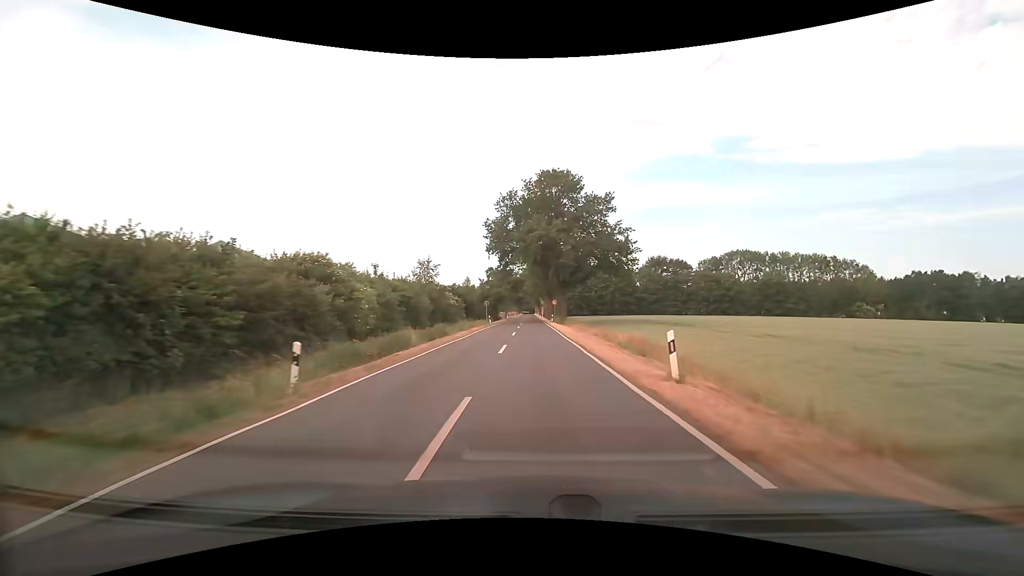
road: tertiary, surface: asphalt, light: Day
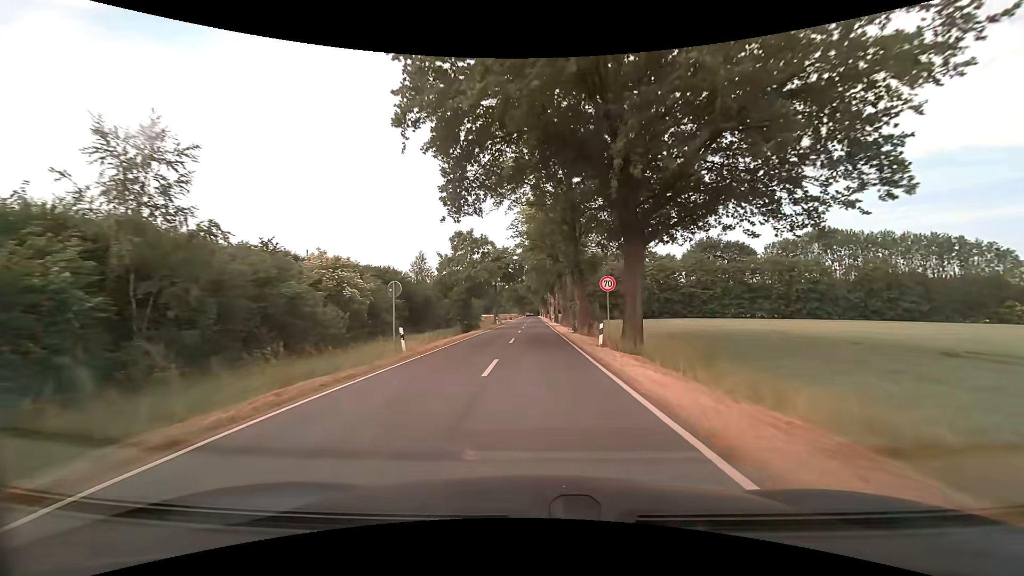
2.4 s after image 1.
(-0.1, +41.4) m; 0°
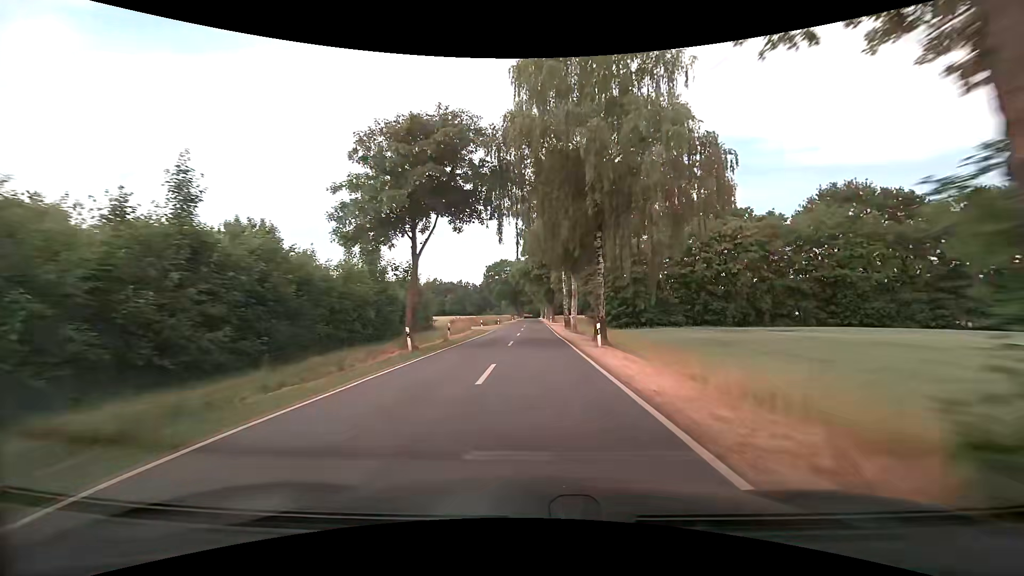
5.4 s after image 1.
(0.0, +49.2) m; 0°
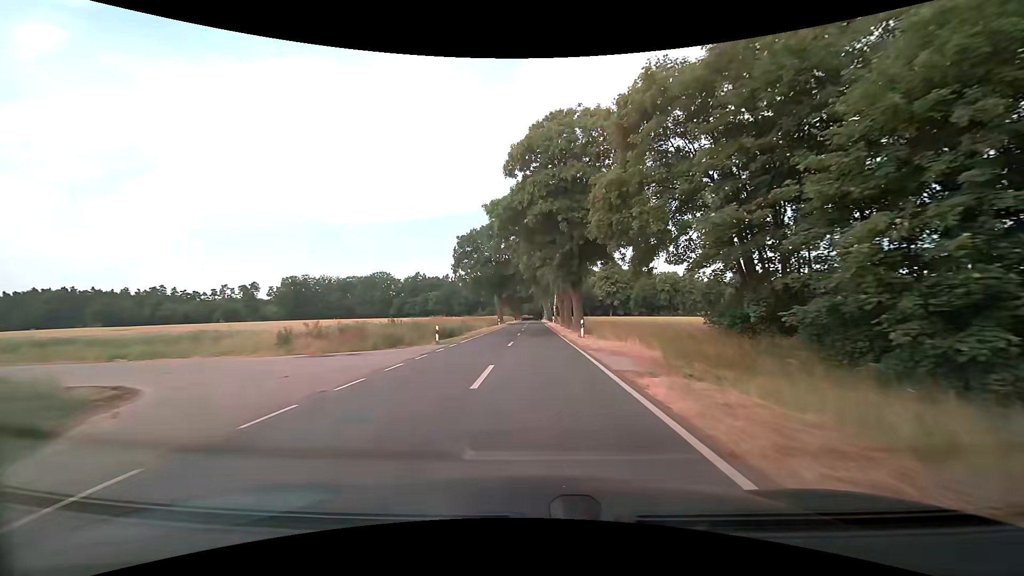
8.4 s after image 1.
(+0.2, +48.9) m; 0°
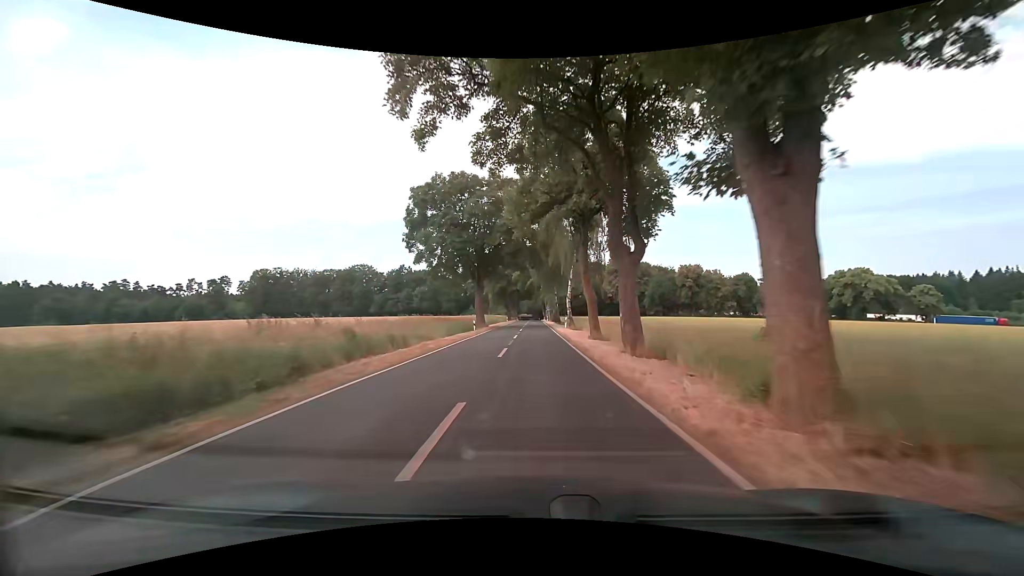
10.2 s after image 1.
(0.0, +29.5) m; 0°
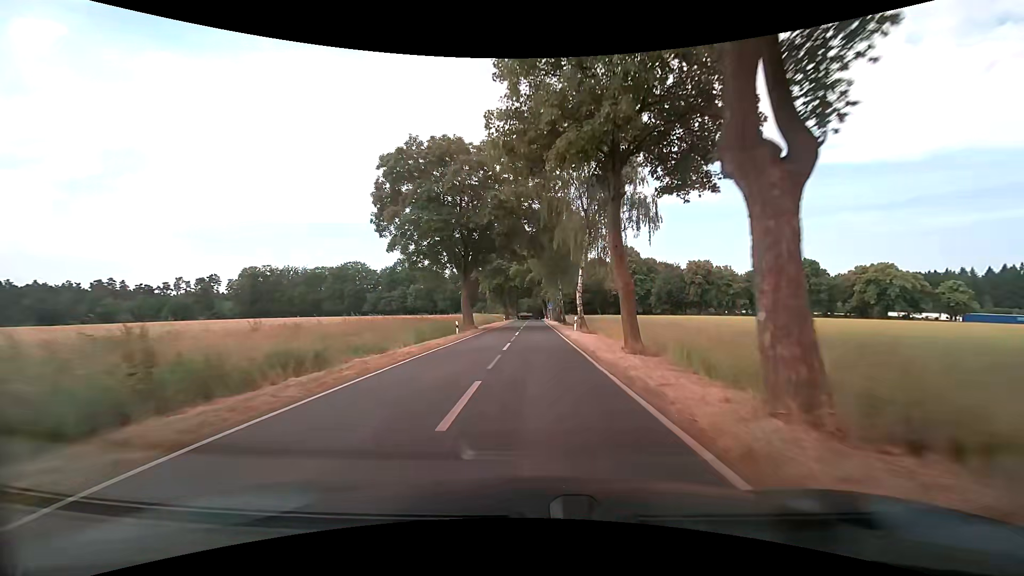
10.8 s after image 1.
(0.0, +9.8) m; 0°
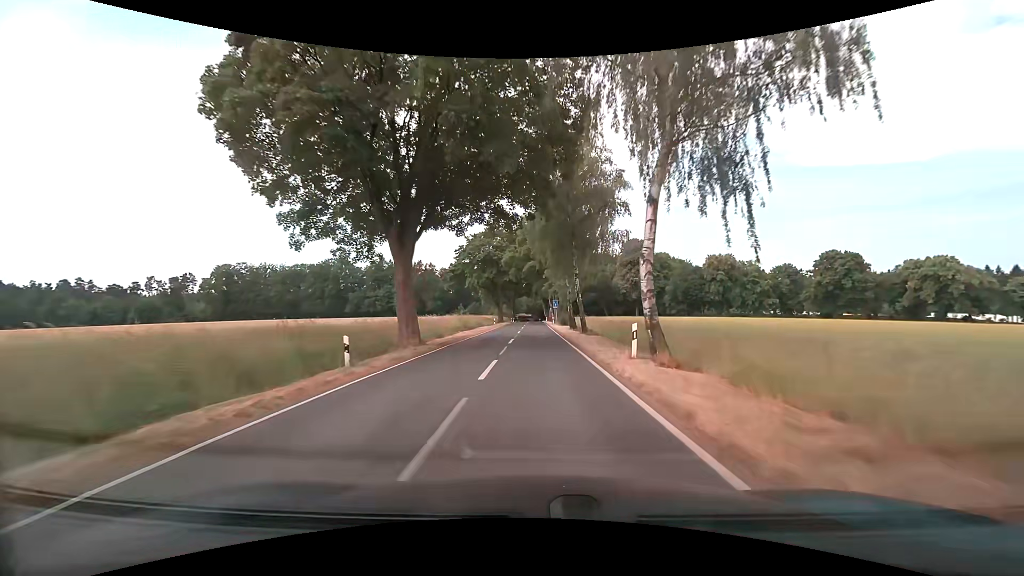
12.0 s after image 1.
(-0.1, +19.7) m; 0°
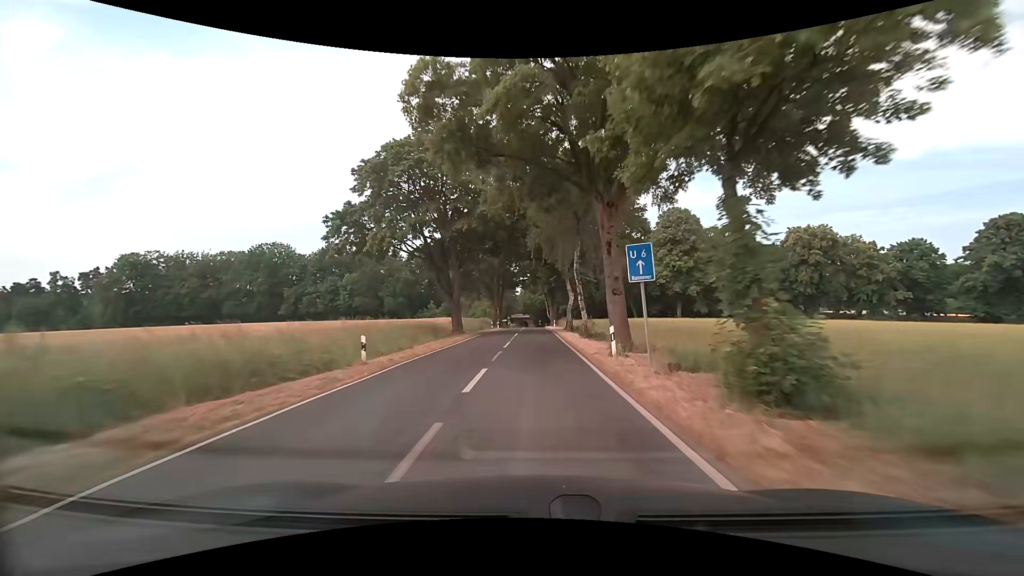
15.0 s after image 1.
(+0.4, +49.5) m; +1°
(0, +10) (0, +20) (0, +30) (0, +40) (0, +50) (0, +60) (0, +70) (0, +80) (0, +90) (0, +100) m
